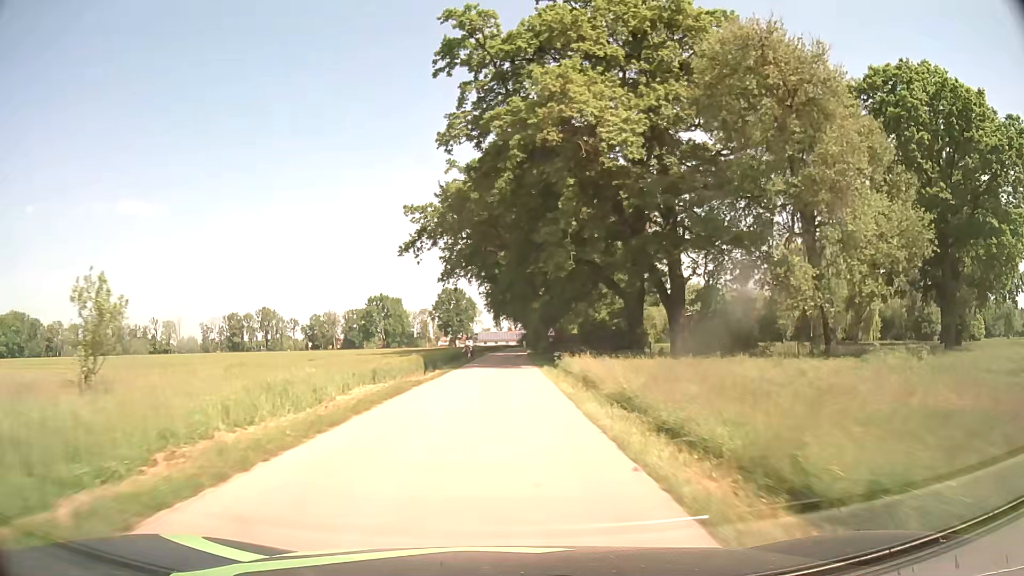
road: unclassified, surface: asphalt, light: Day
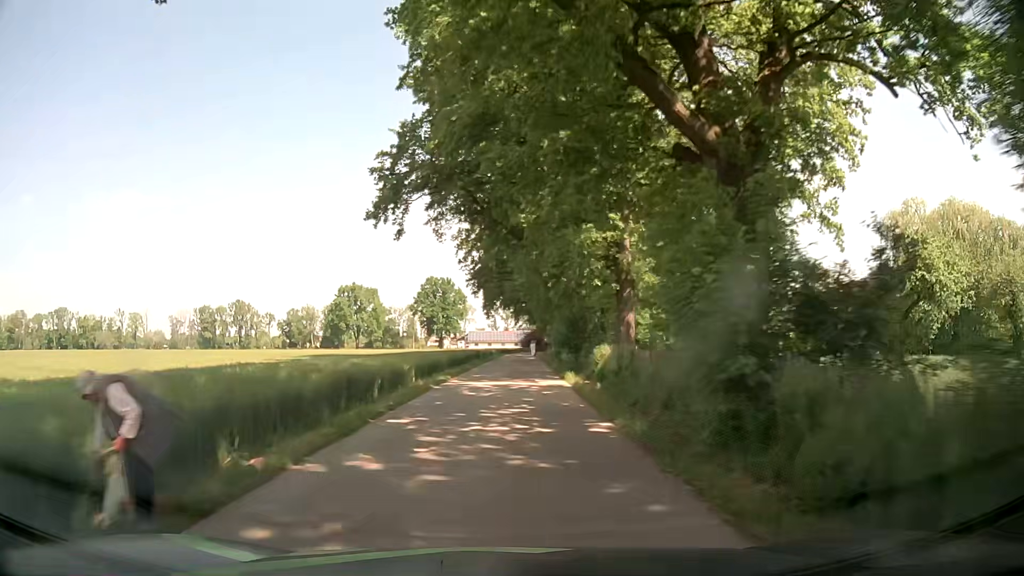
(-0.2, +45.9) m; 0°
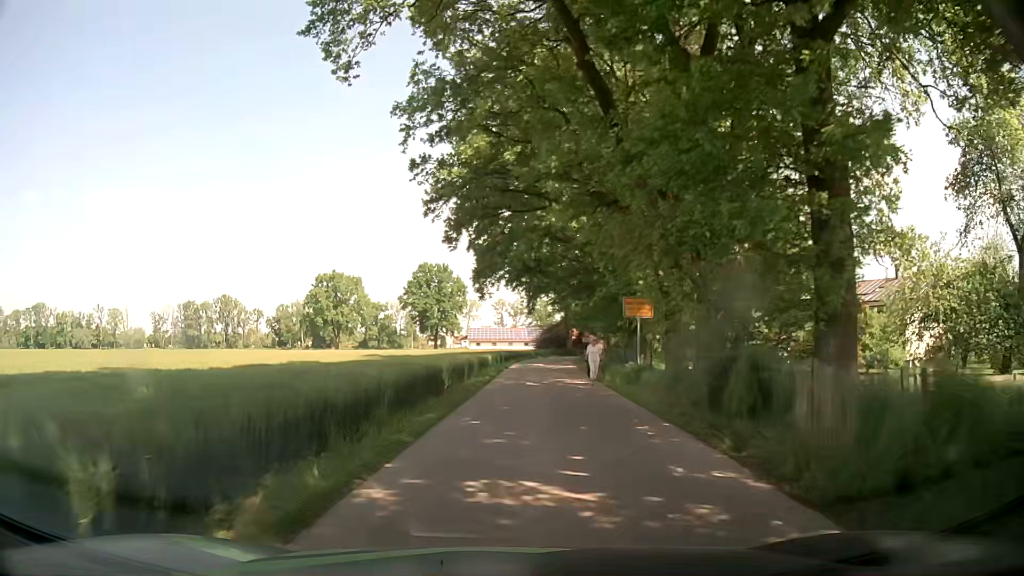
(+0.2, +37.1) m; 0°
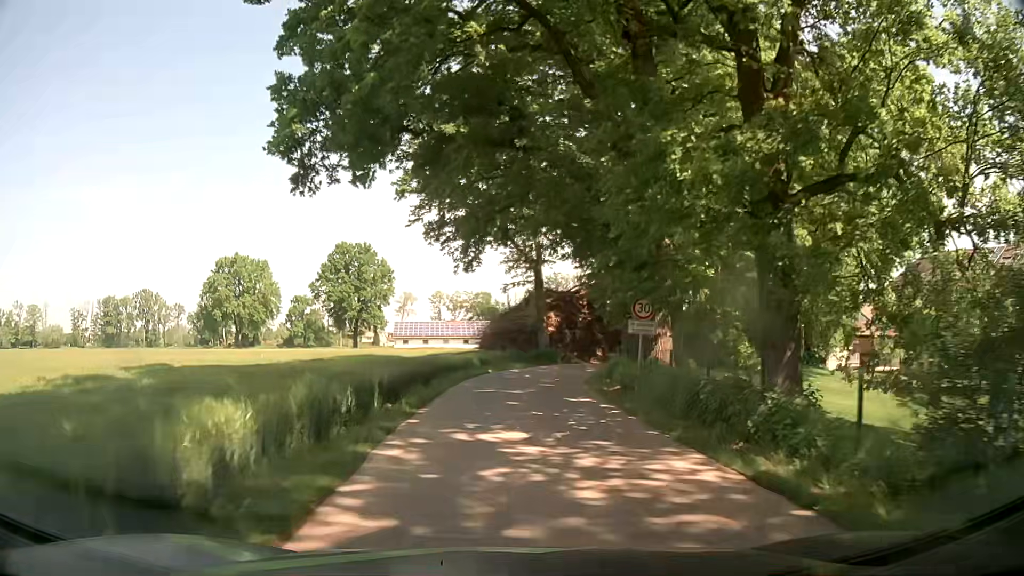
(+1.1, +34.5) m; +5°
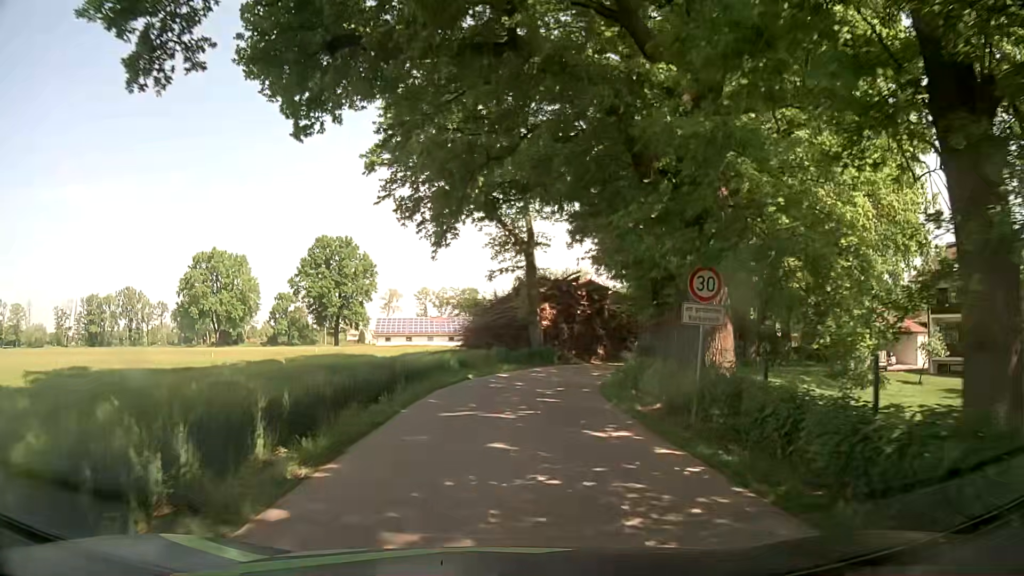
(0.0, +6.3) m; +1°
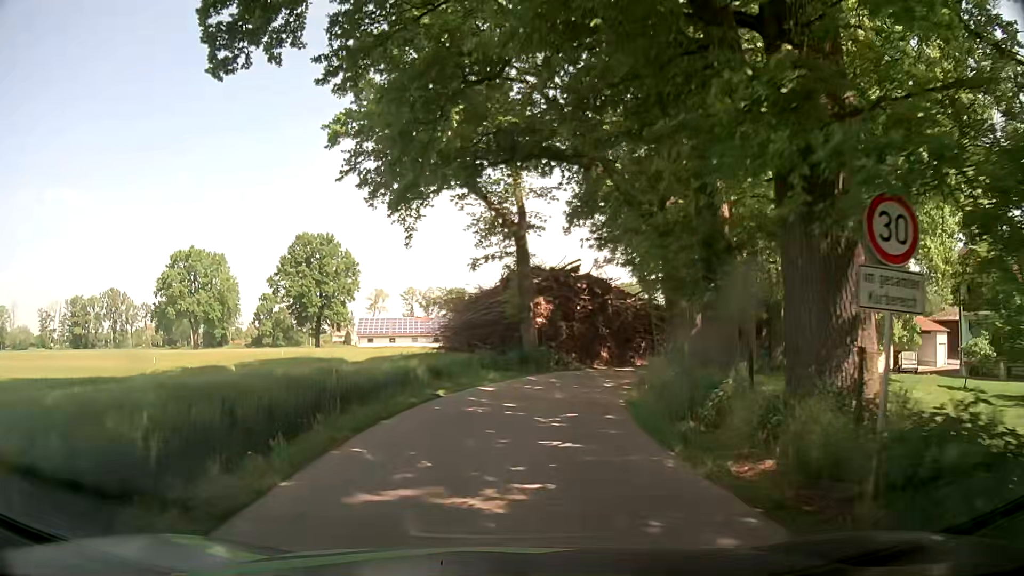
(0.0, +5.8) m; 0°
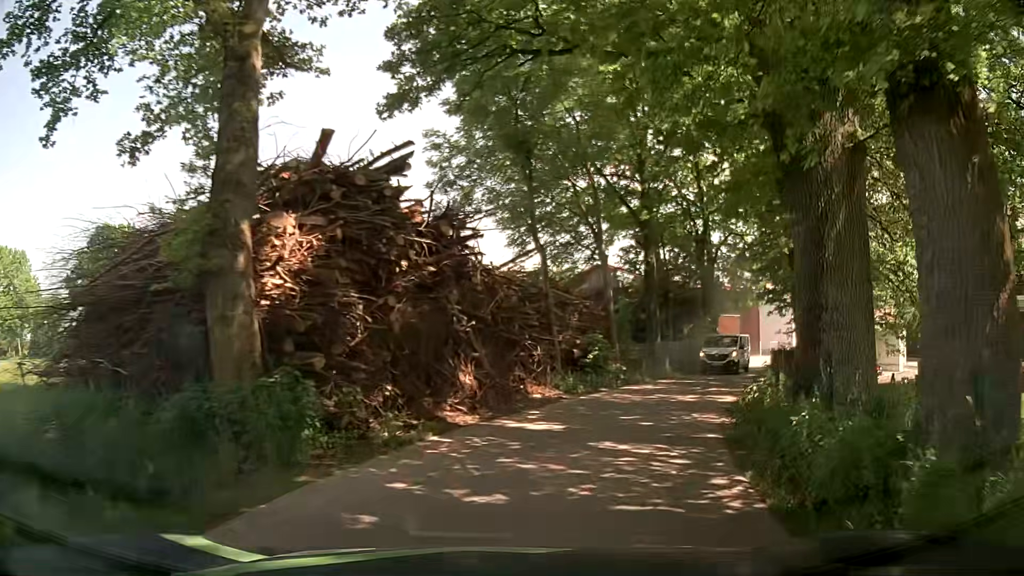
(+2.0, +19.3) m; +14°
